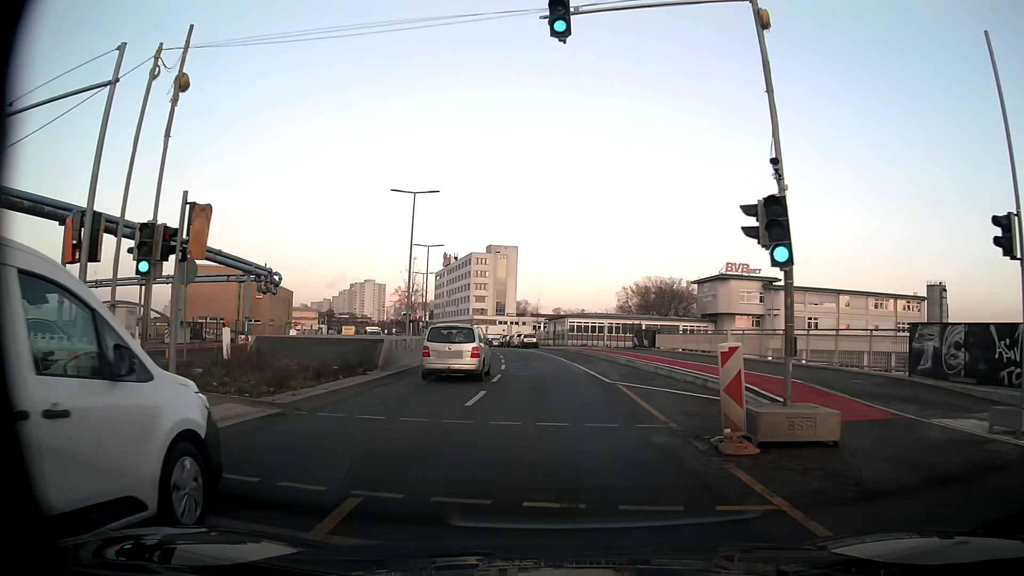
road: secondary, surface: asphalt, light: Day
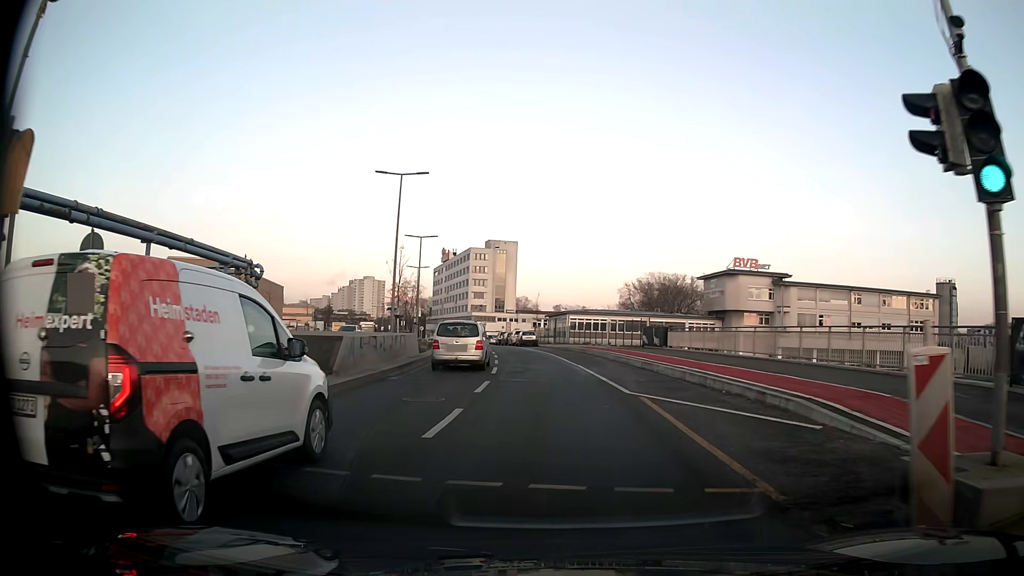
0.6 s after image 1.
(0.0, +4.5) m; 0°
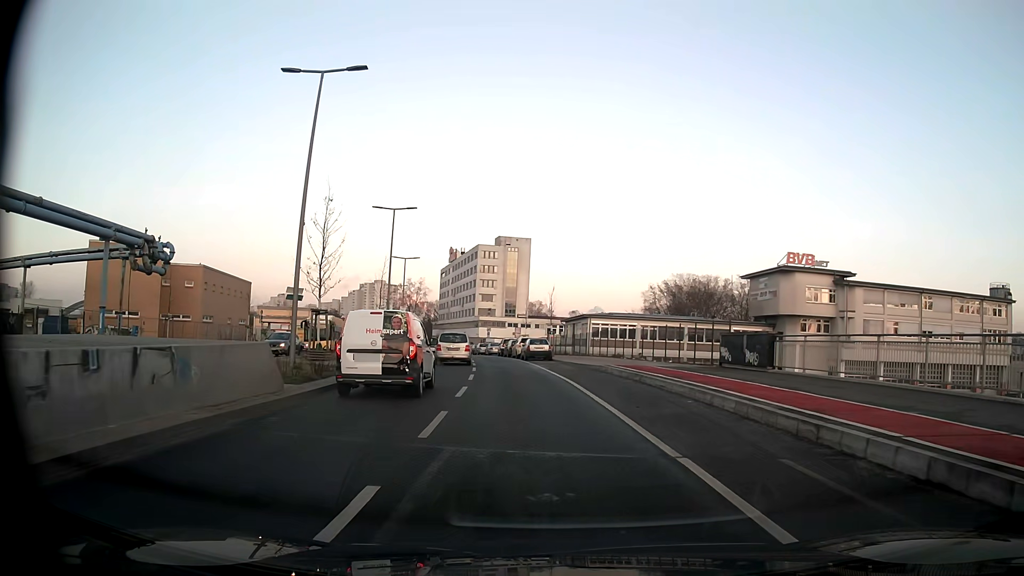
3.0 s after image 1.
(-0.1, +17.9) m; -1°
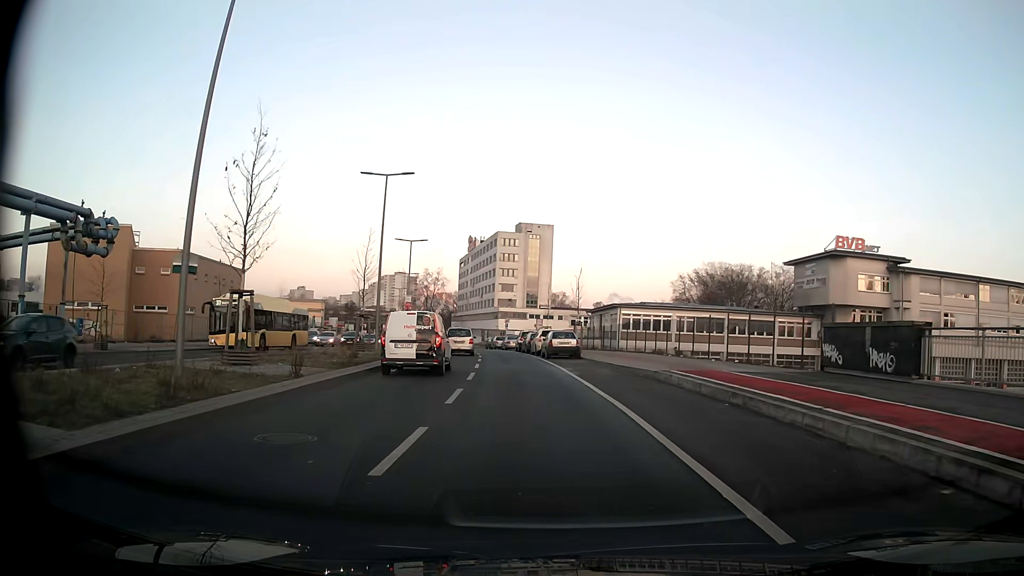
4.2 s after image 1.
(-0.1, +8.9) m; -2°
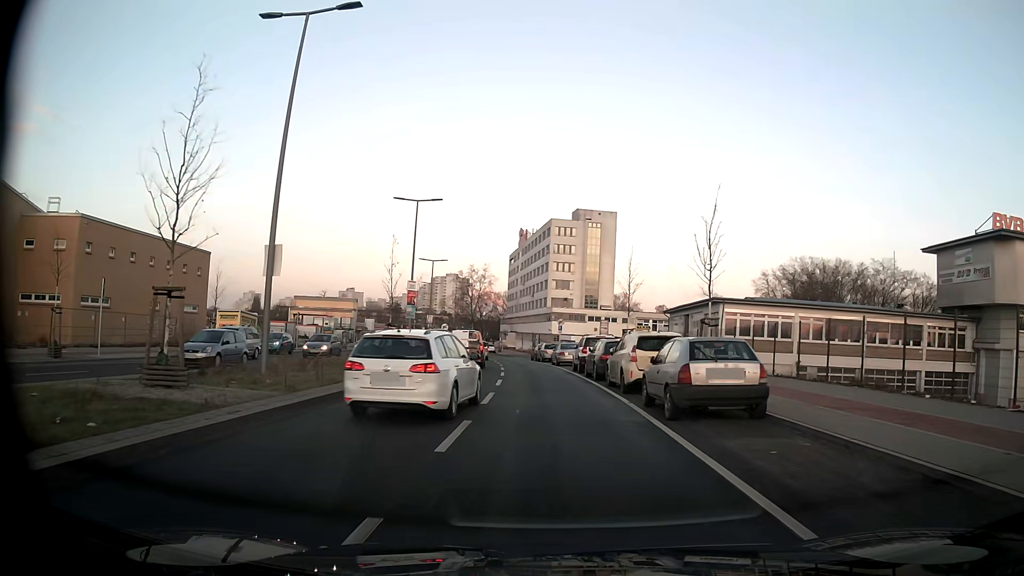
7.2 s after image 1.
(-0.9, +22.5) m; -4°
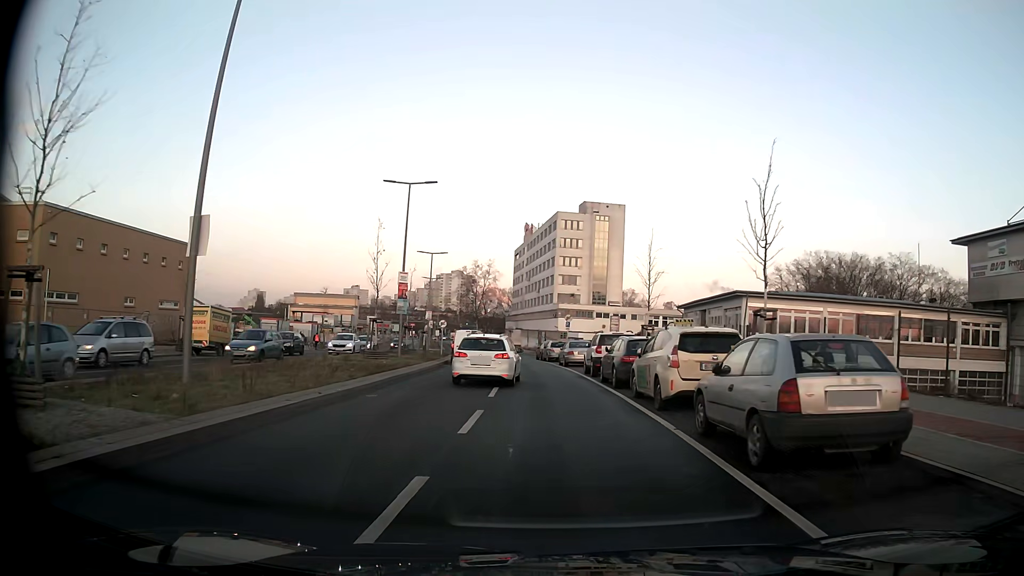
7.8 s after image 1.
(0.0, +4.5) m; 0°
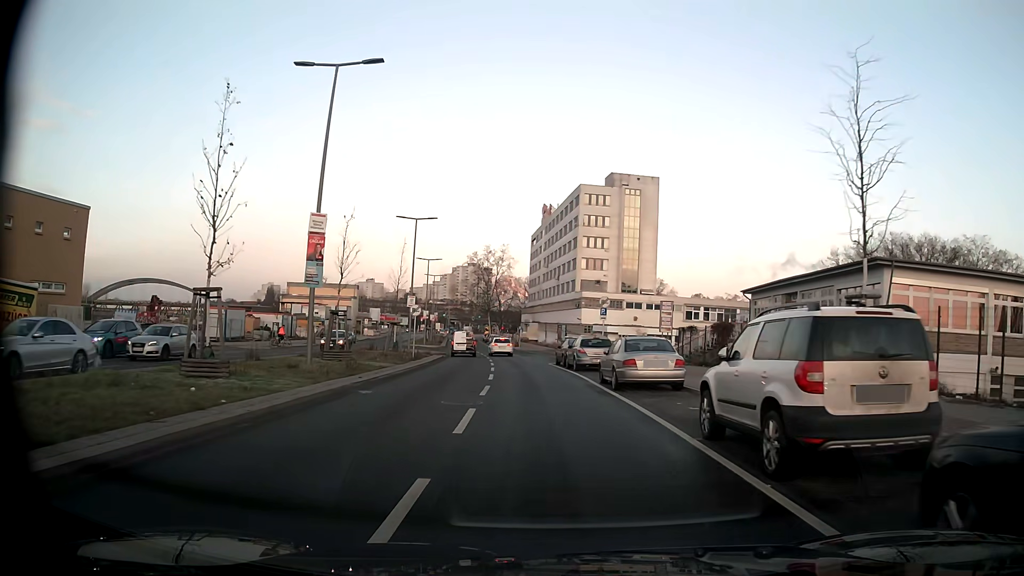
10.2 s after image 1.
(-0.3, +18.3) m; -1°
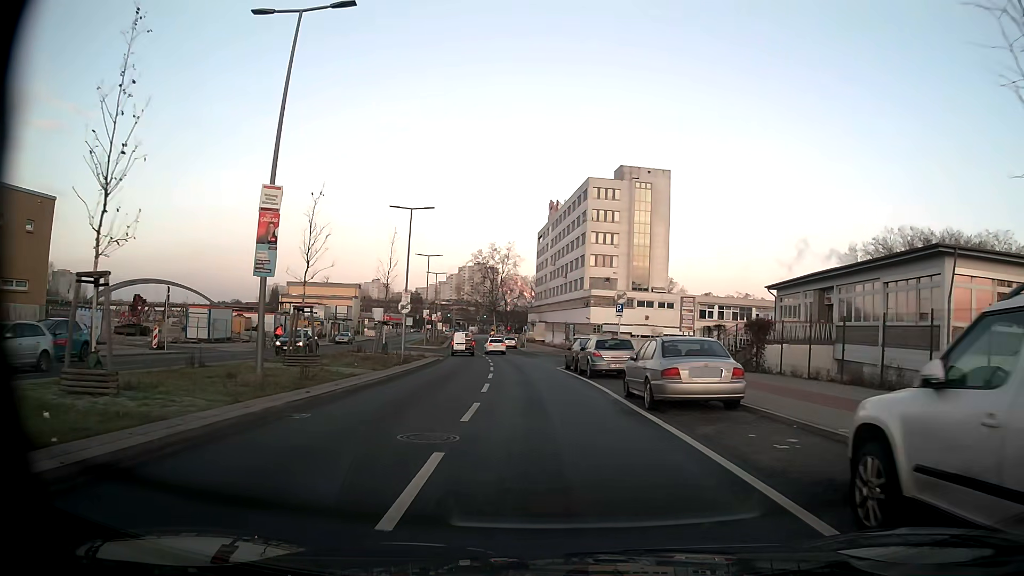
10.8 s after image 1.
(-0.1, +4.6) m; -1°
(0, +10) (0, +20) (-1, +30) (-2, +40) (-3, +50) (-4, +60) (-5, +70) (-7, +80) (-8, +90) (-10, +99) m
